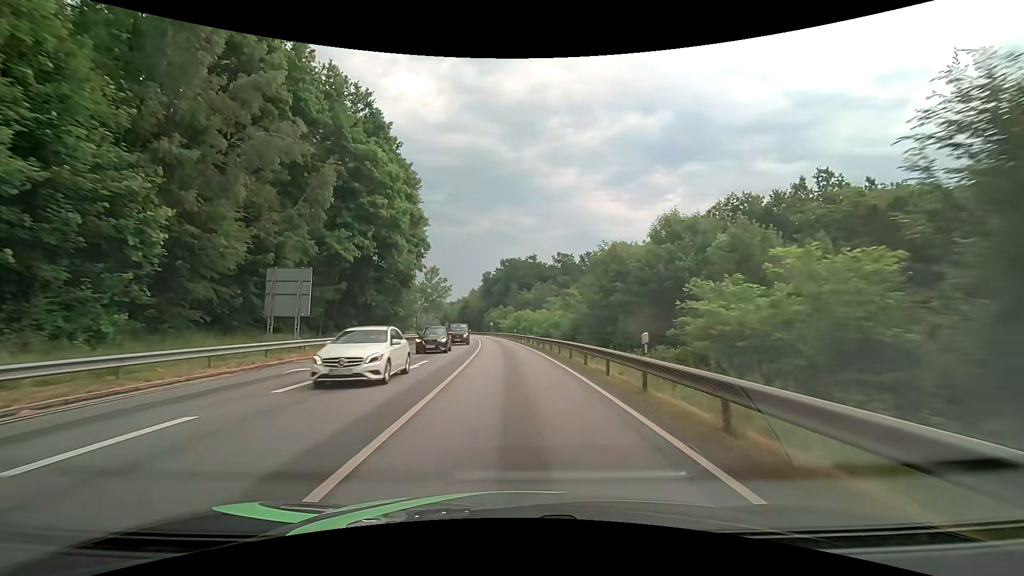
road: primary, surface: asphalt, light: Day
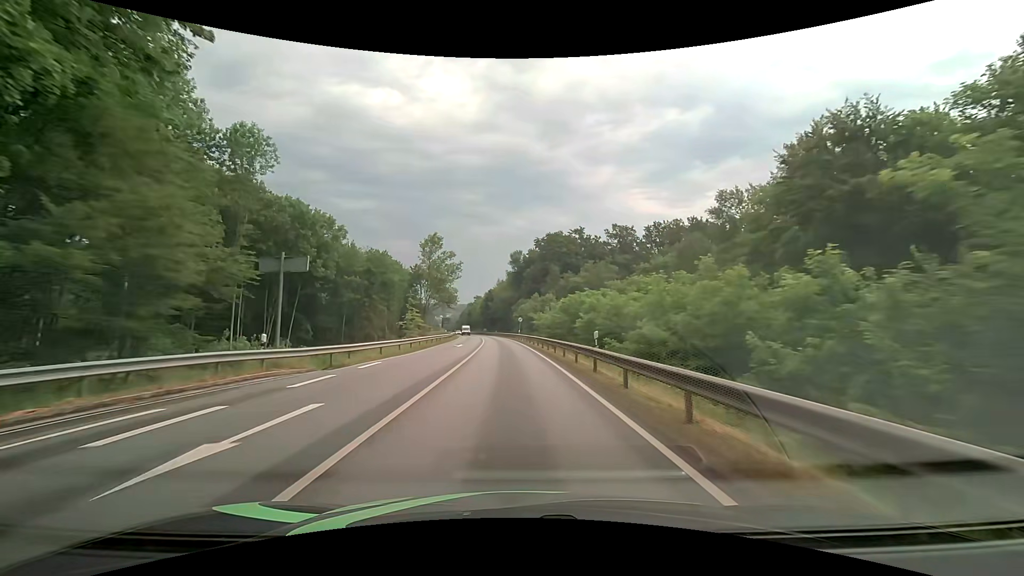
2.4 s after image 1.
(-1.7, +47.3) m; -4°
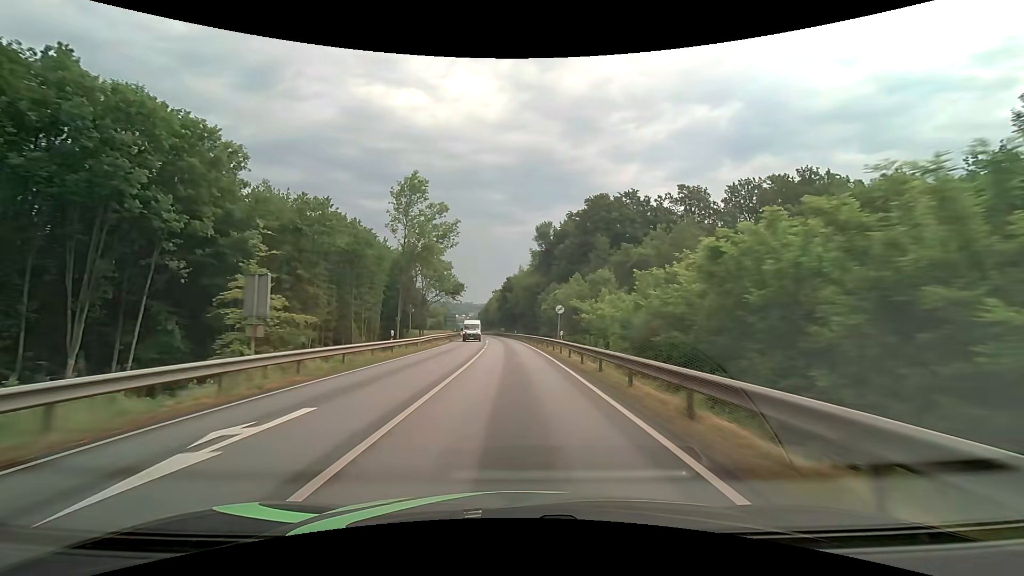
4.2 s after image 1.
(-0.8, +35.8) m; -2°
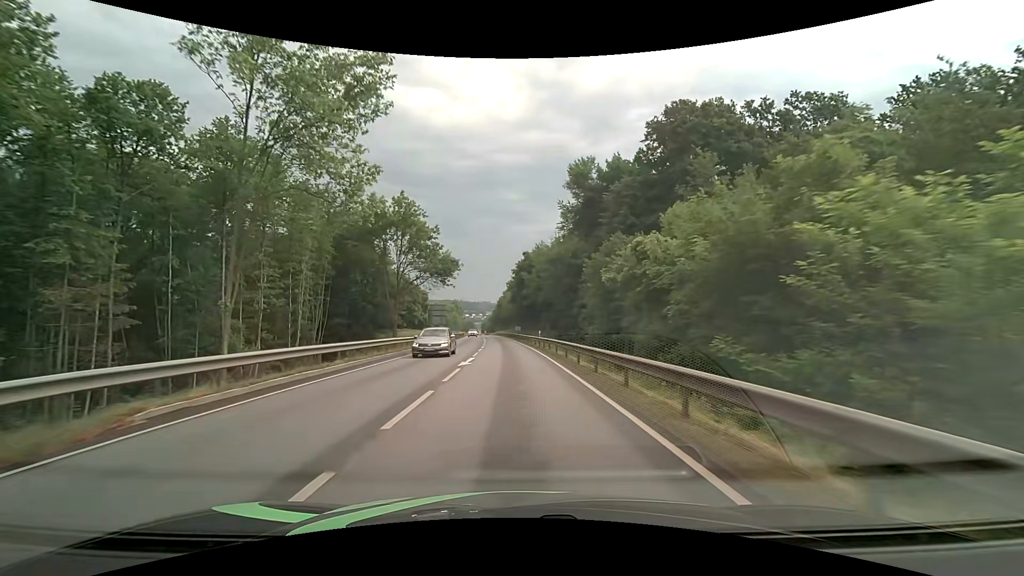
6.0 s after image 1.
(-0.6, +36.0) m; -2°
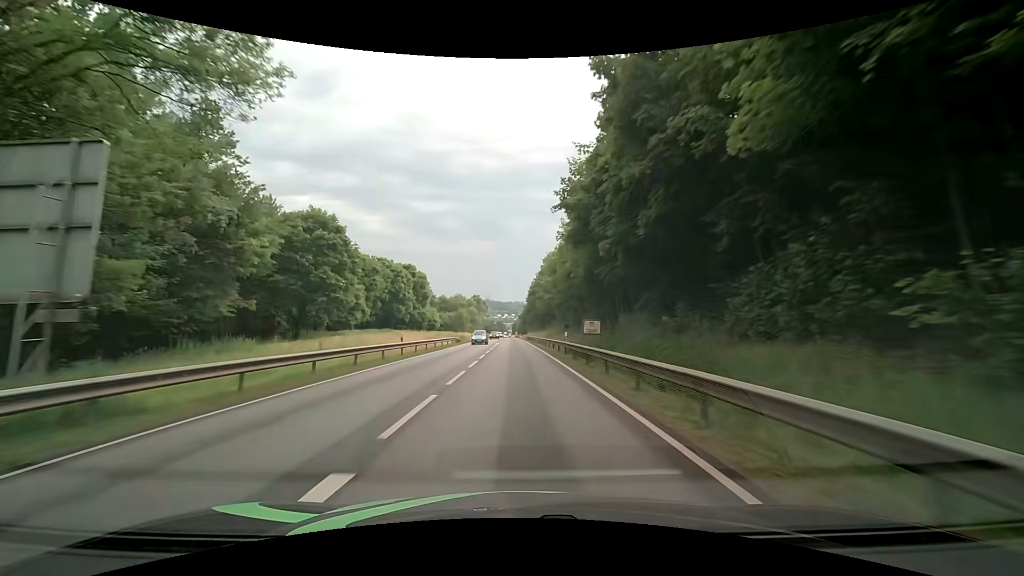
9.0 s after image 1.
(-2.3, +60.7) m; -4°
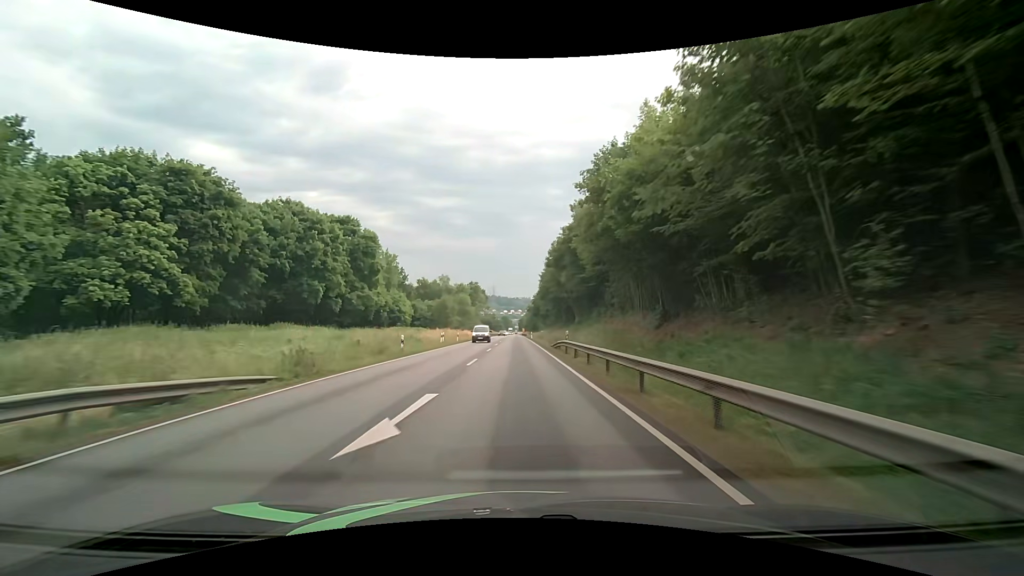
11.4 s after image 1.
(-0.4, +48.7) m; -1°
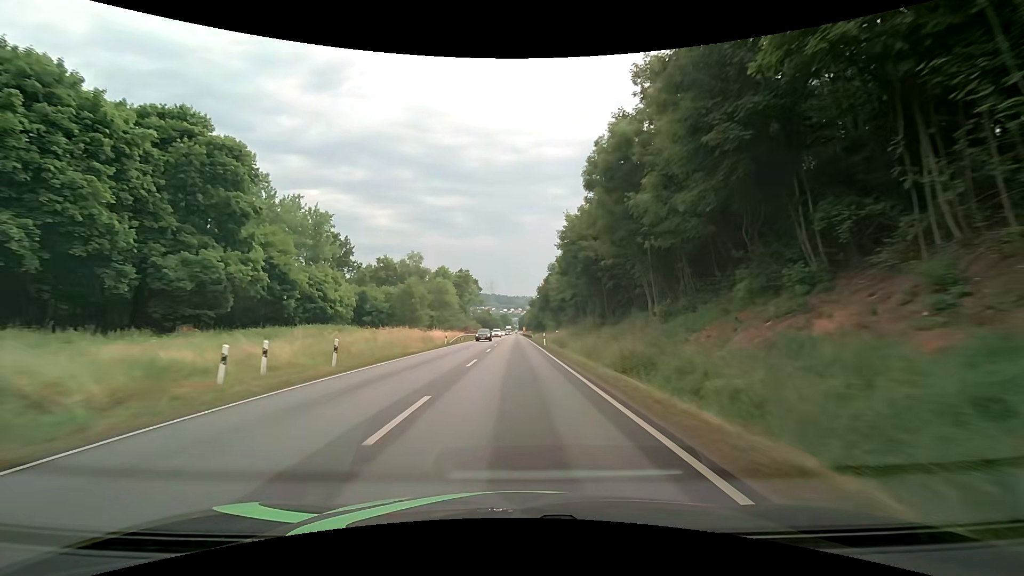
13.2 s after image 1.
(-0.3, +36.7) m; 0°
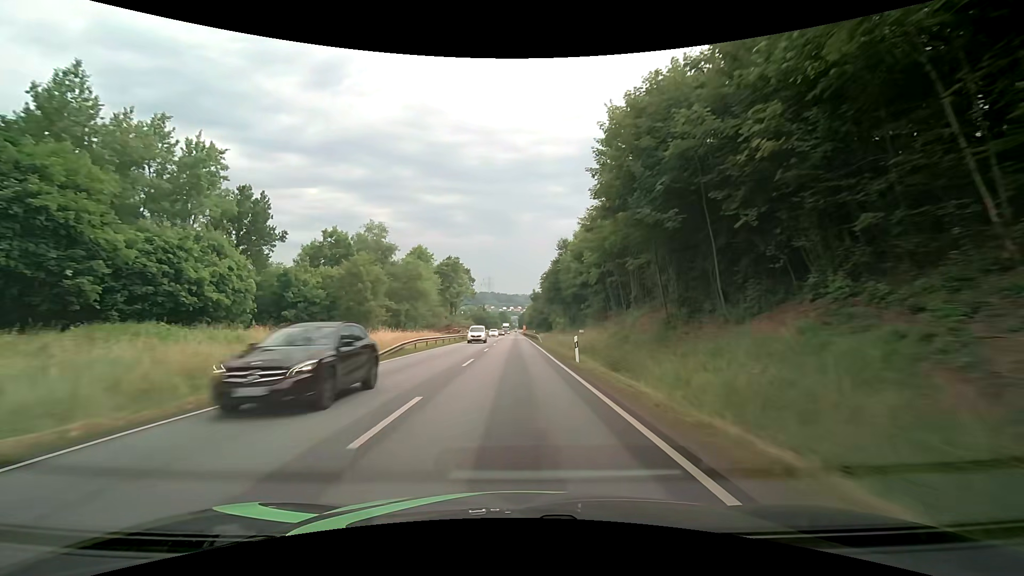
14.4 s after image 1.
(-0.1, +24.5) m; 0°
(0, +10) (0, +20) (0, +30) (0, +40) (0, +50) (0, +60) (0, +70) (0, +80) (0, +90) (0, +100) m
